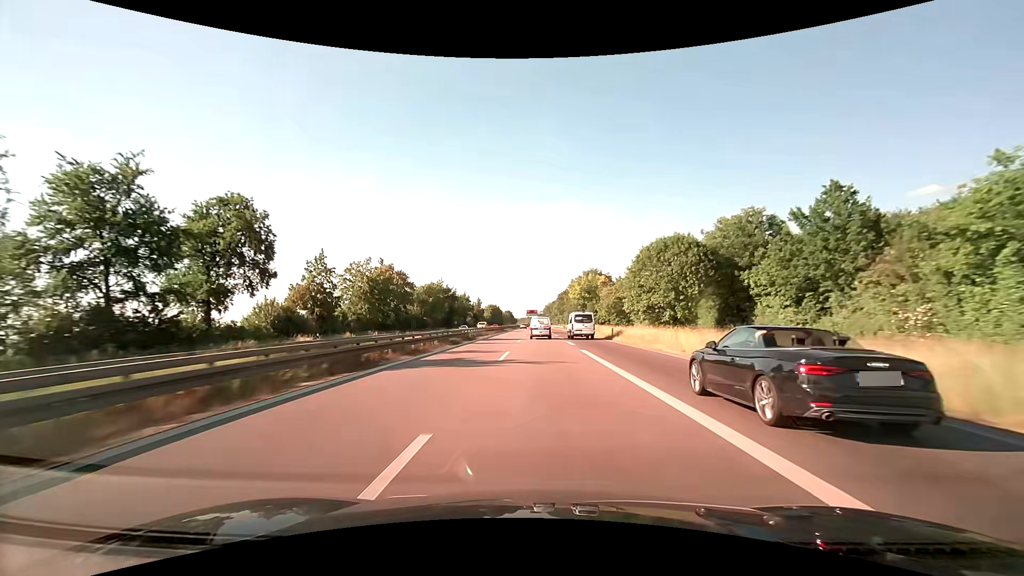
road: trunk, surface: asphalt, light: Day
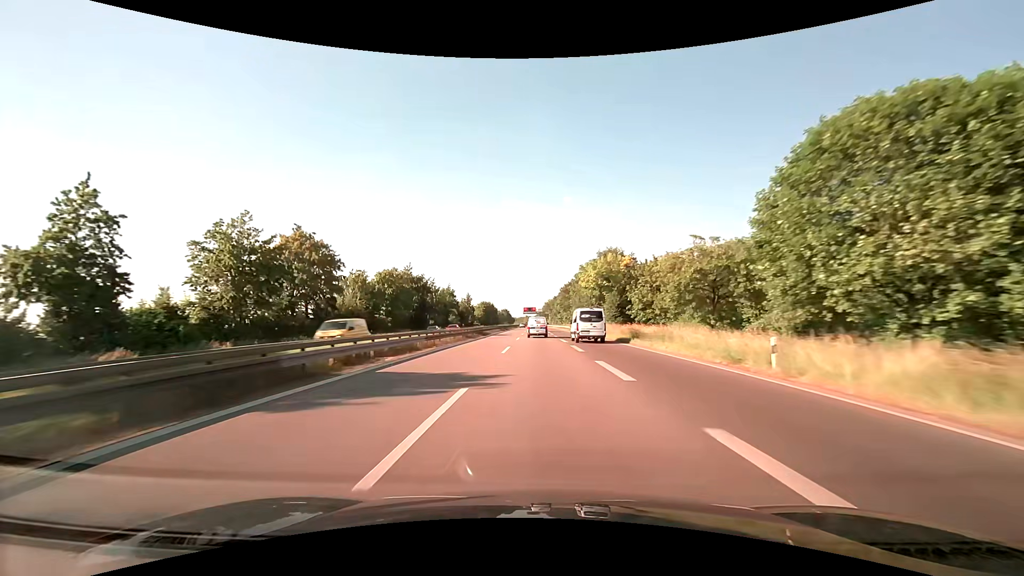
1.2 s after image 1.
(+0.1, +31.6) m; 0°
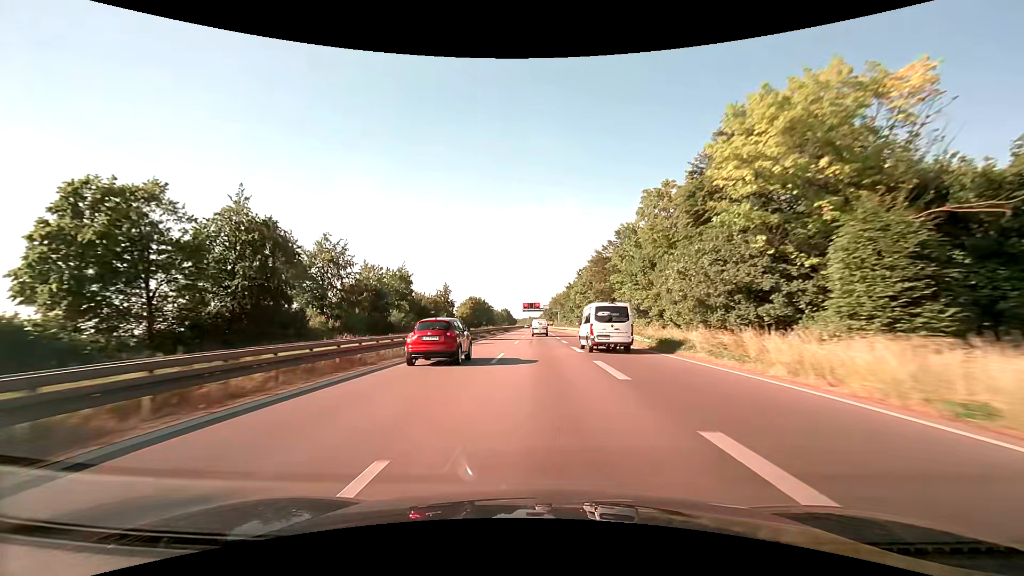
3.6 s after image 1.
(-0.3, +59.1) m; 0°
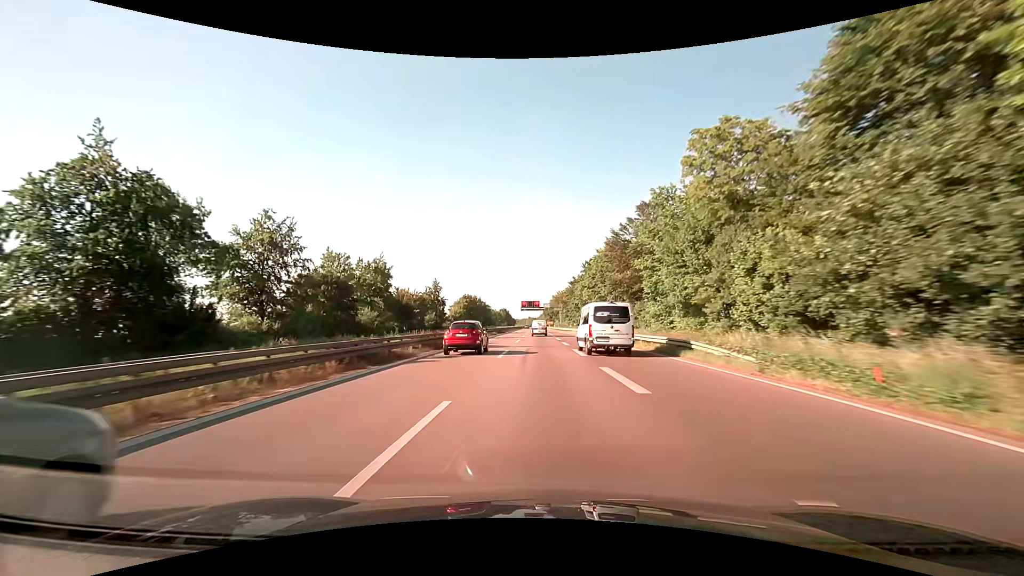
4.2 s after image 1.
(0.0, +14.2) m; 0°
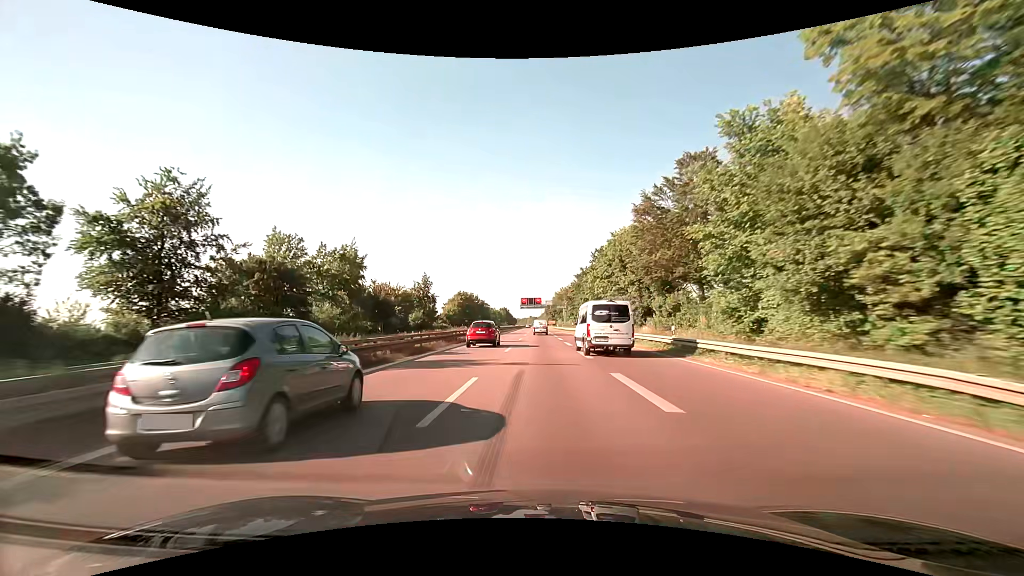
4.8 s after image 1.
(0.0, +14.1) m; 0°
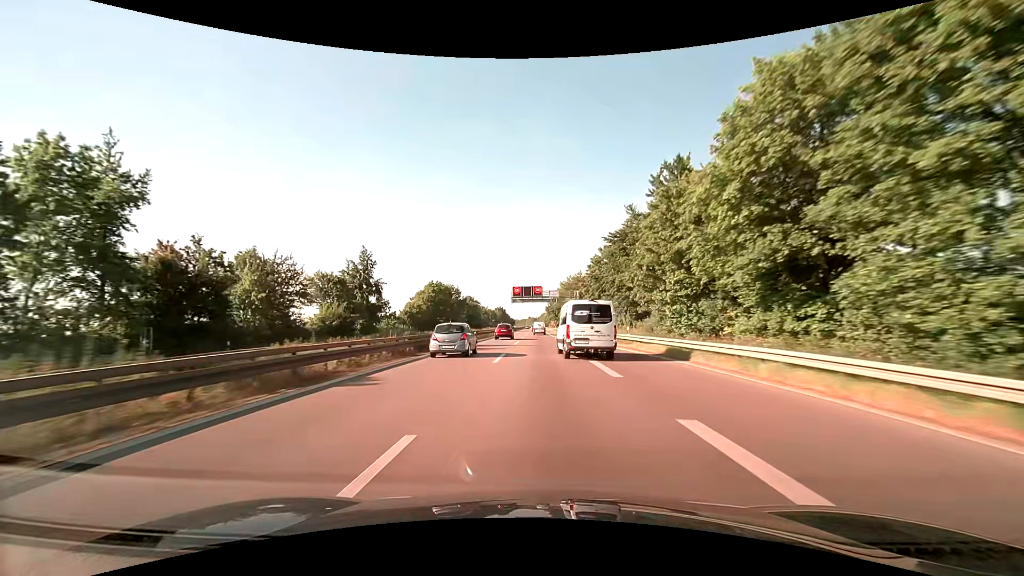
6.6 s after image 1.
(0.0, +42.7) m; 0°
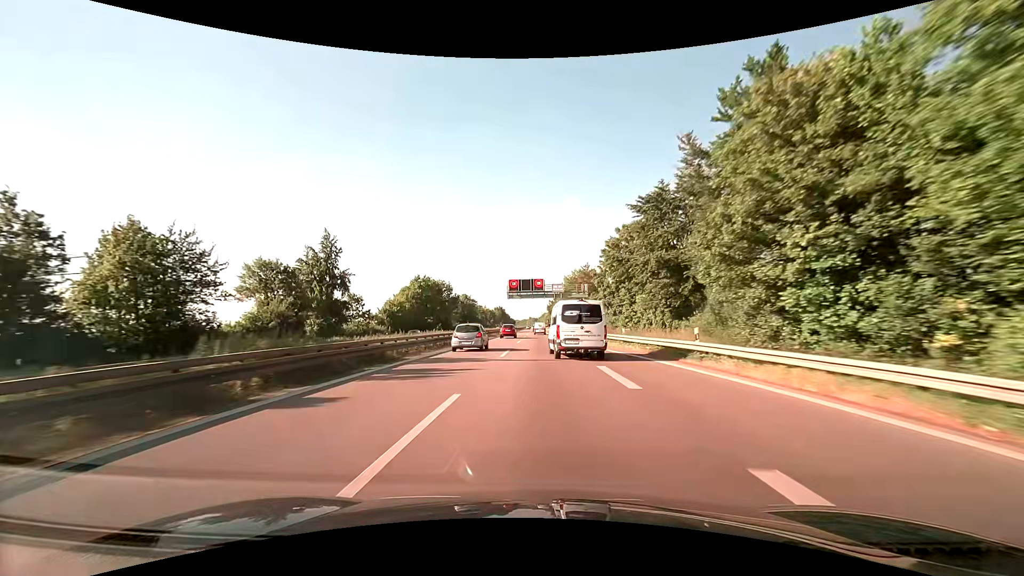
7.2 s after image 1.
(0.0, +14.4) m; 0°
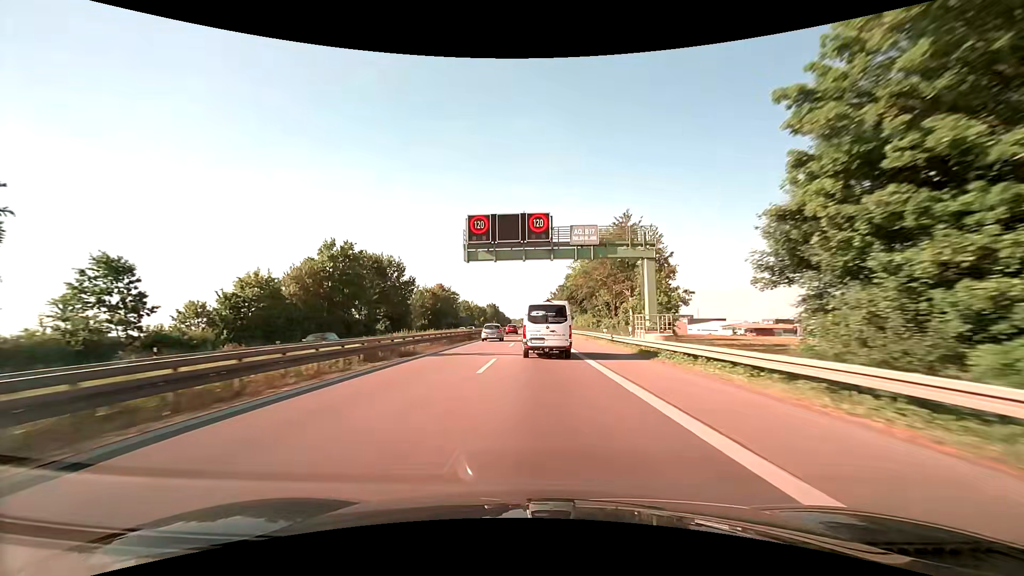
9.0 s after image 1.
(-0.1, +44.0) m; 0°
(0, +10) (0, +20) (0, +30) (0, +40) (0, +50) (0, +60) (0, +70) (0, +80) (0, +90) (0, +100) m
